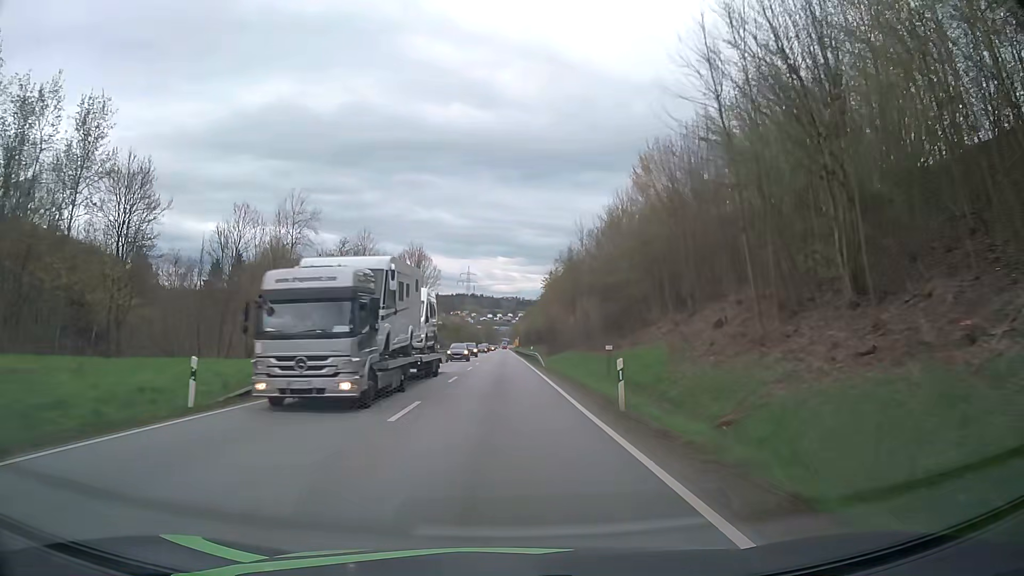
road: primary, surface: asphalt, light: Day
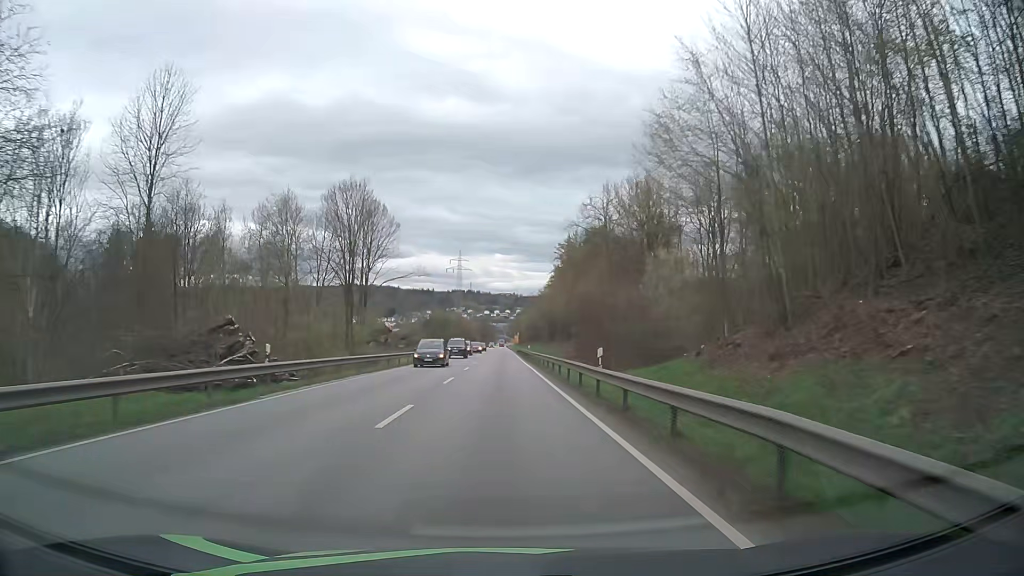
(0.0, +47.6) m; 0°
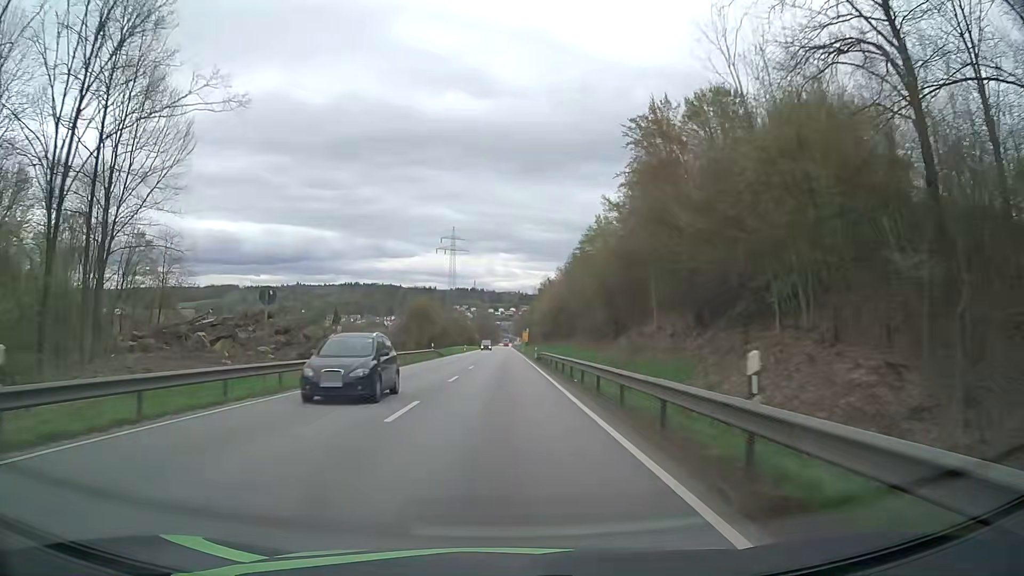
(-0.1, +59.5) m; 0°
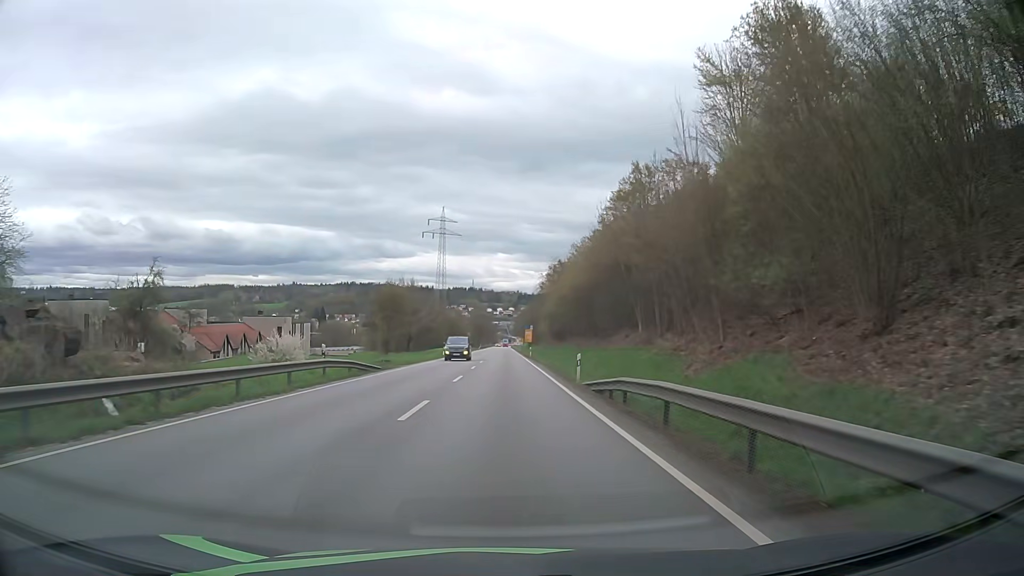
(0.0, +35.8) m; 0°
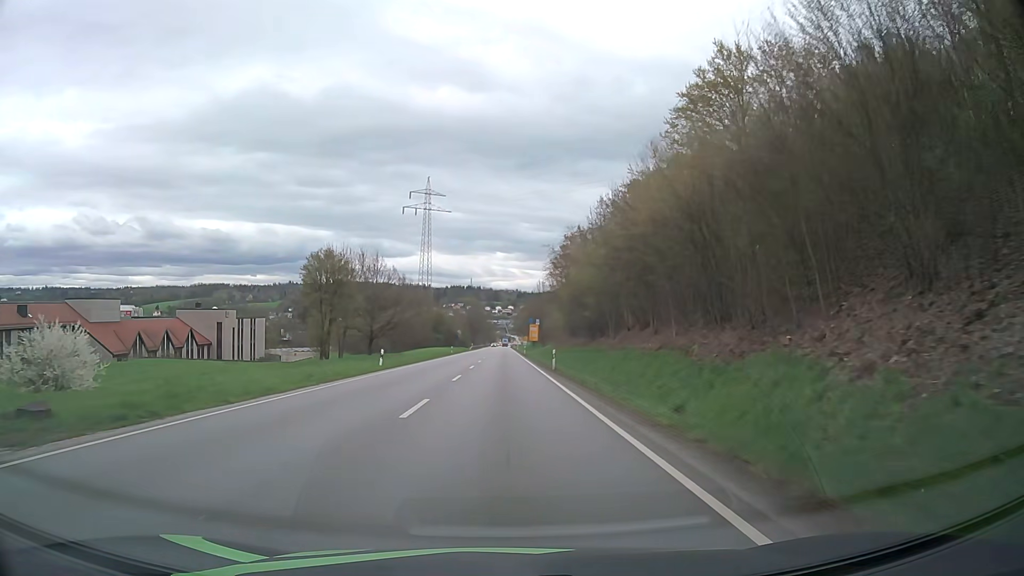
(0.0, +35.8) m; 0°
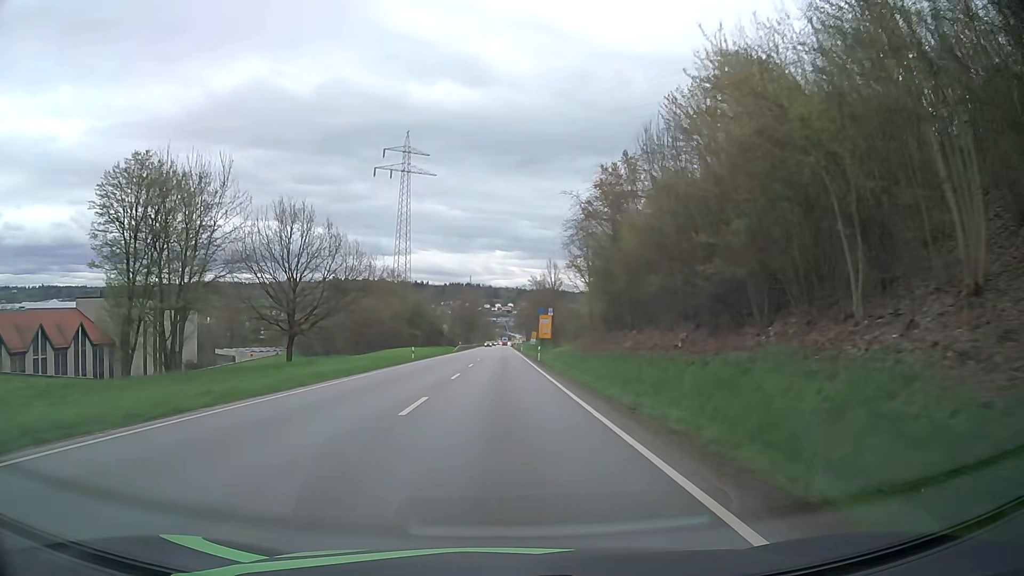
(0.0, +35.8) m; 0°
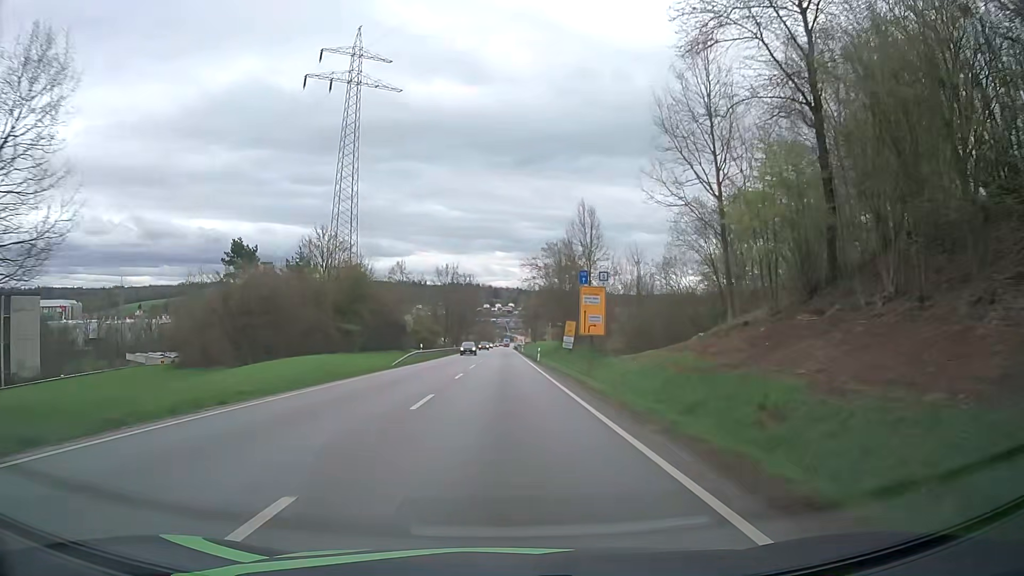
(-0.2, +46.7) m; 0°
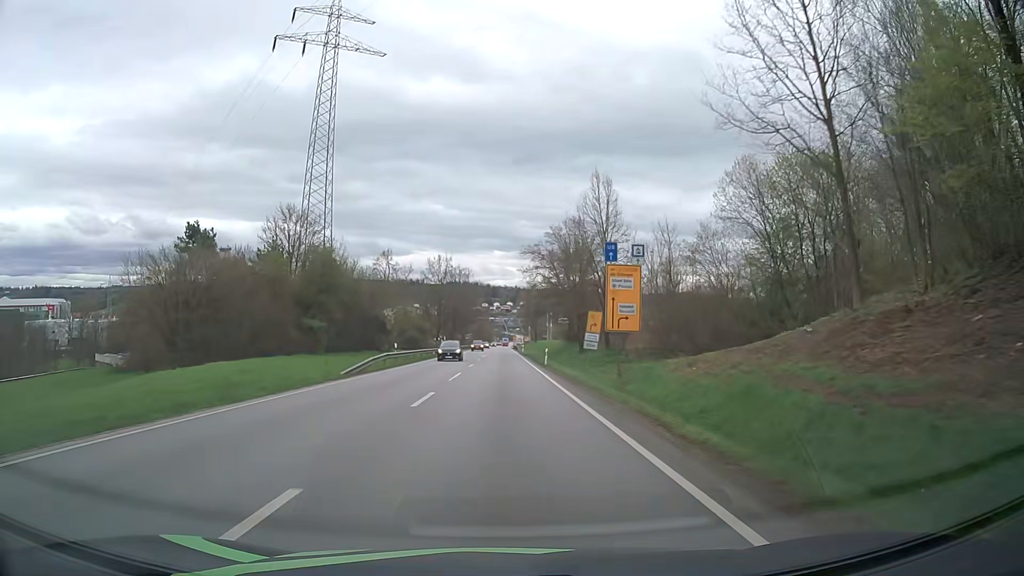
(0.0, +11.5) m; 0°
(0, +10) (0, +20) (0, +30) (0, +40) (0, +50) (0, +60) (0, +70) (0, +80) (0, +90) (0, +100) m
